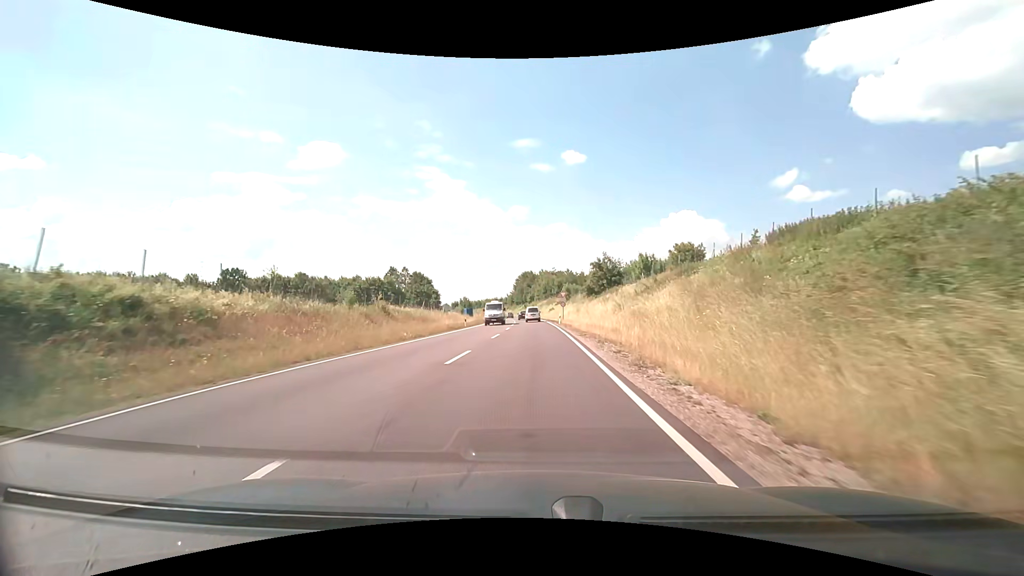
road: primary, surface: asphalt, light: Day
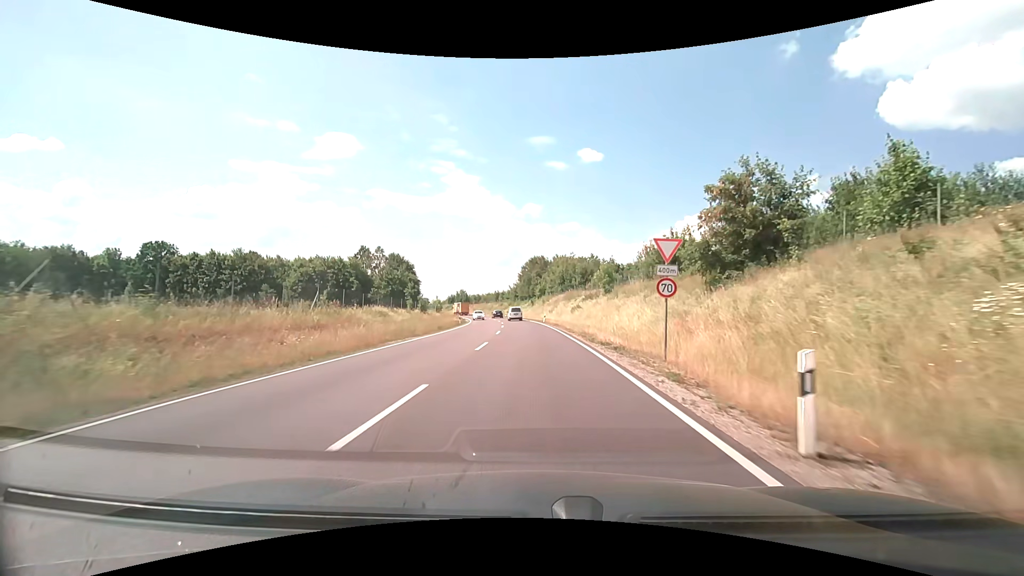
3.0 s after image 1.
(-0.4, +44.0) m; -1°
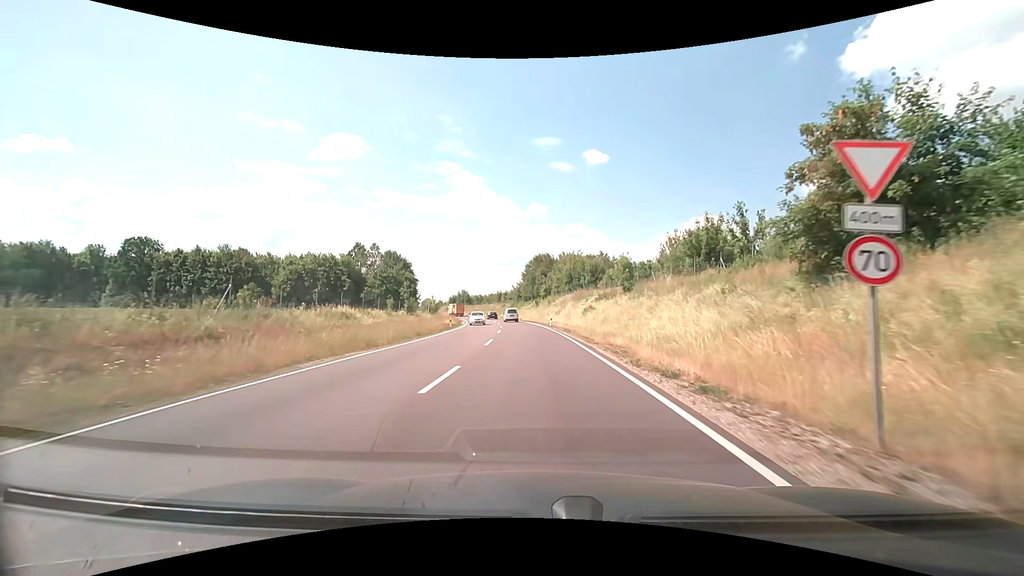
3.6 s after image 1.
(0.0, +8.7) m; -1°
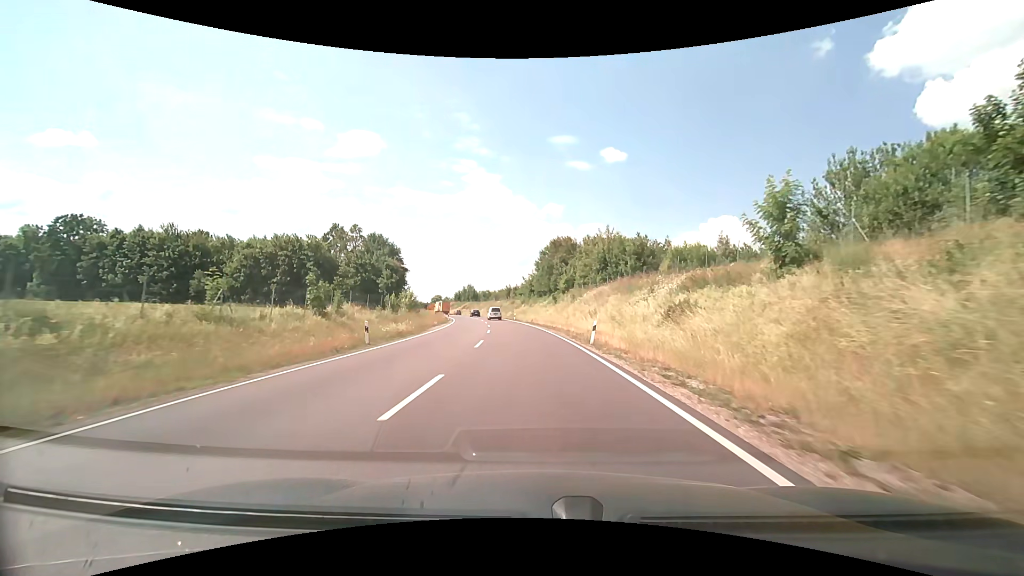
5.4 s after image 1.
(-0.3, +26.4) m; -1°
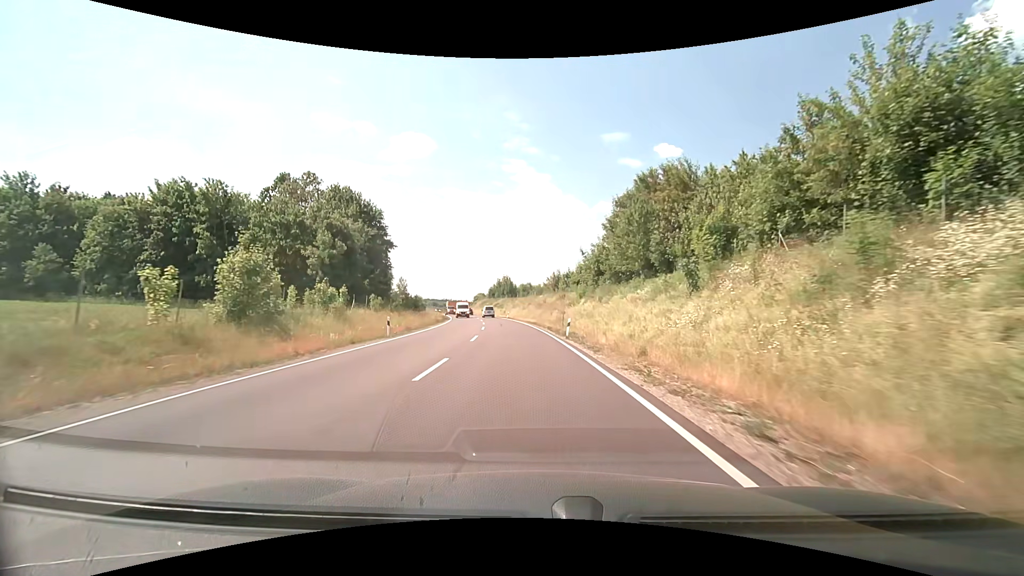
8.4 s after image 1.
(-2.1, +45.2) m; -6°
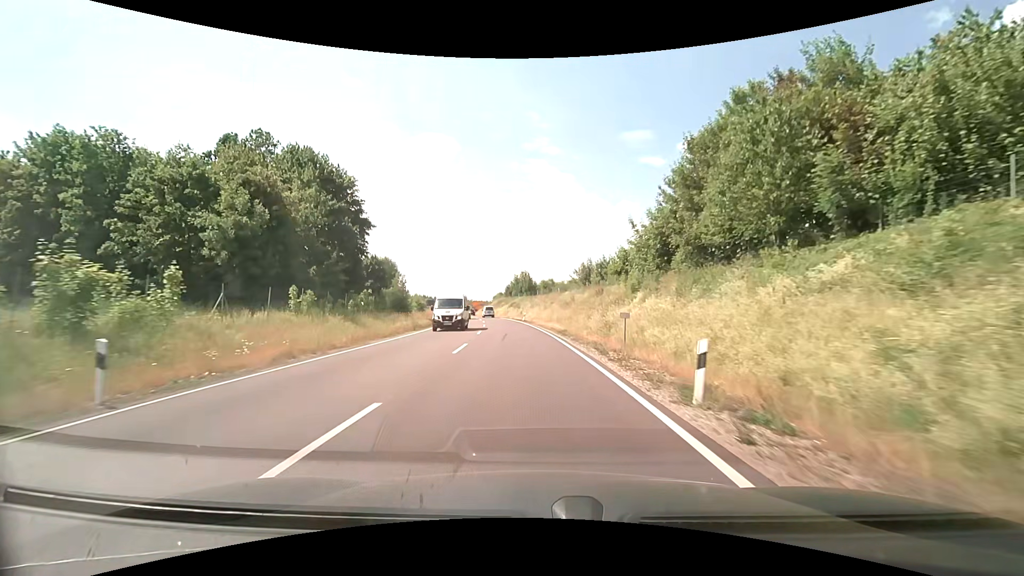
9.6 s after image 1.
(-0.4, +18.5) m; -2°
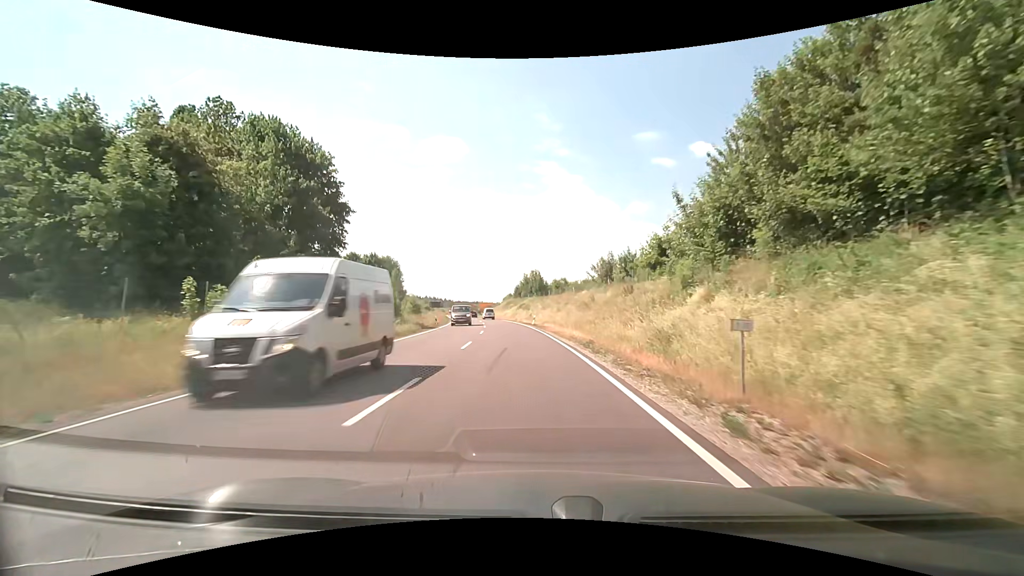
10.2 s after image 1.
(-0.1, +9.3) m; -1°
